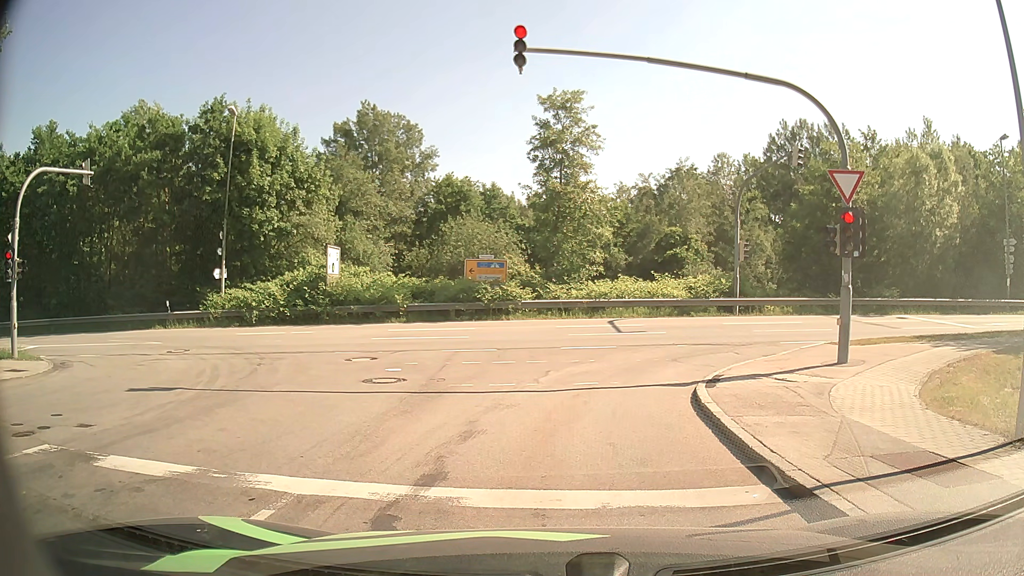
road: residential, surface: asphalt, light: Day
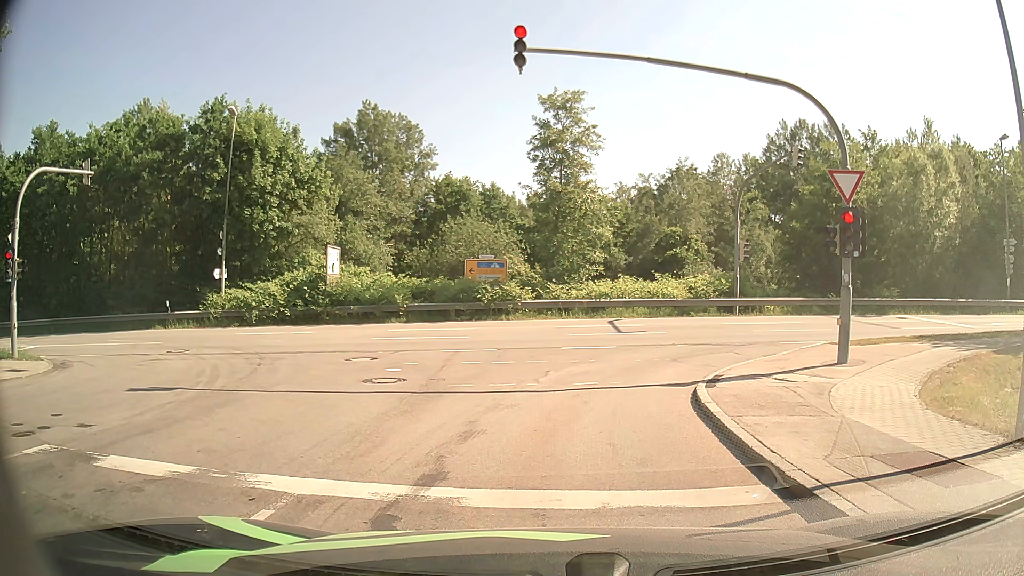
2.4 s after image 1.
(0.0, 0.0) m; 0°
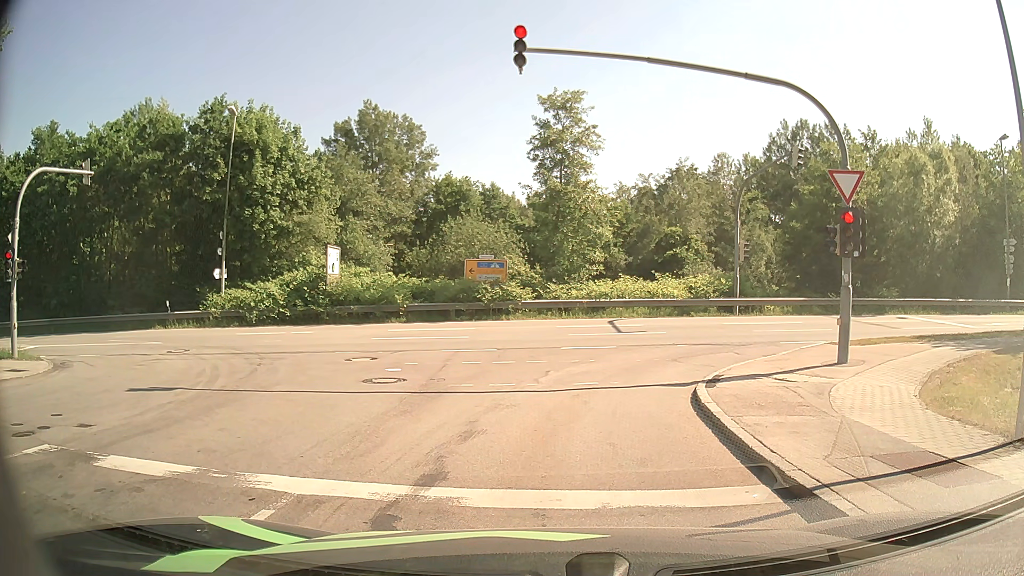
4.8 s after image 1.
(0.0, 0.0) m; 0°
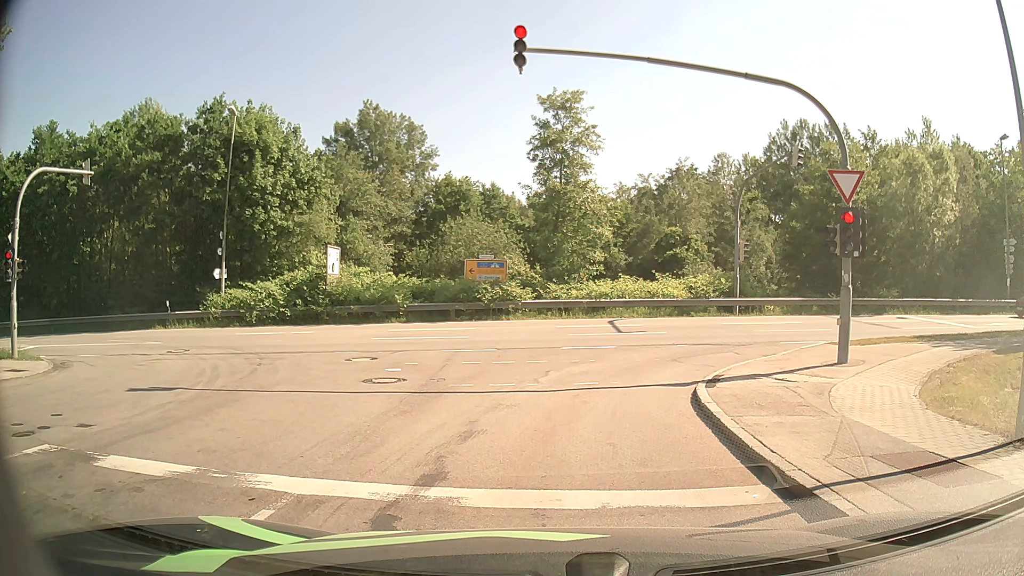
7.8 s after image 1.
(0.0, 0.0) m; 0°
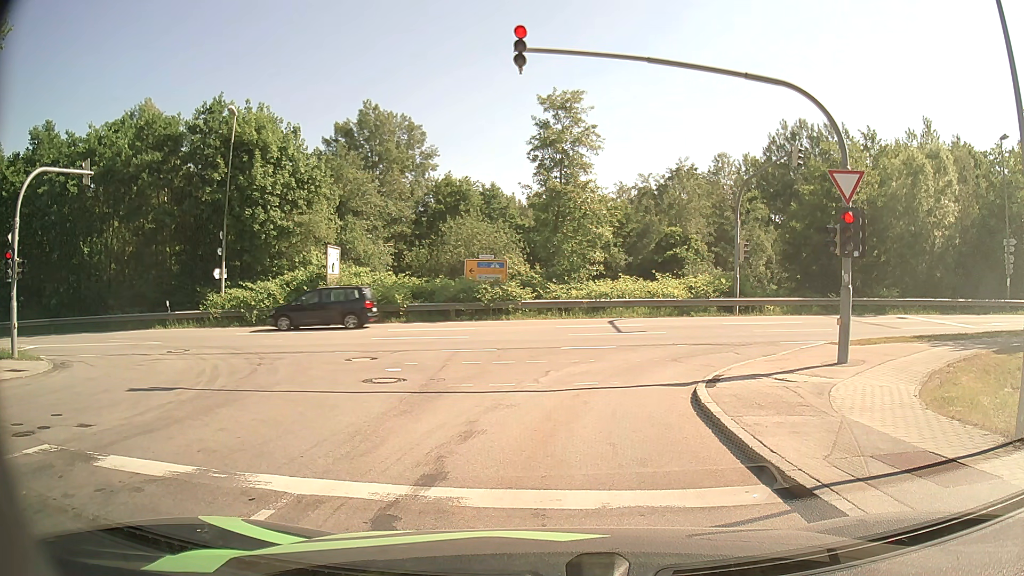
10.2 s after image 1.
(0.0, 0.0) m; 0°
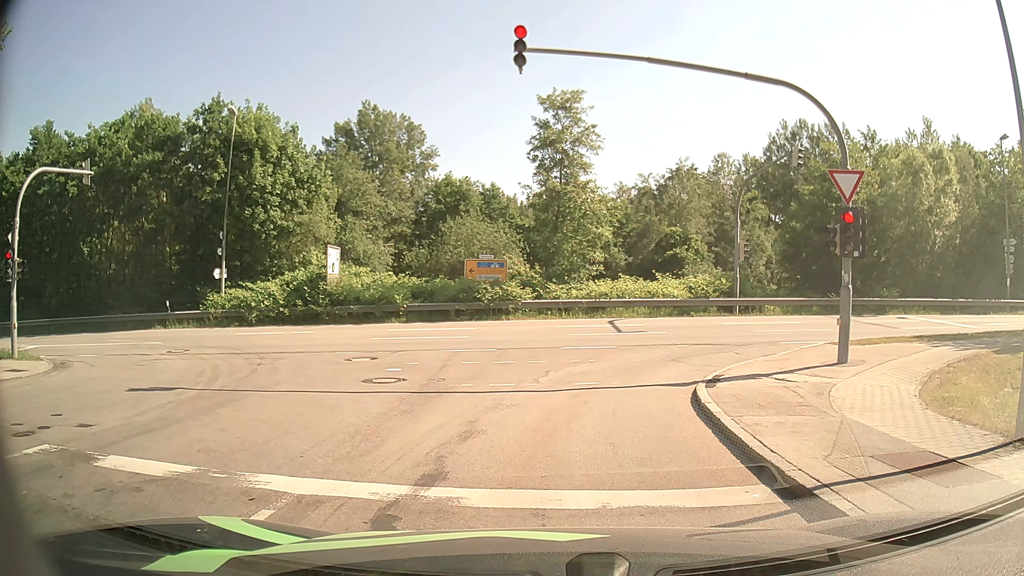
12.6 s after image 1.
(0.0, 0.0) m; 0°
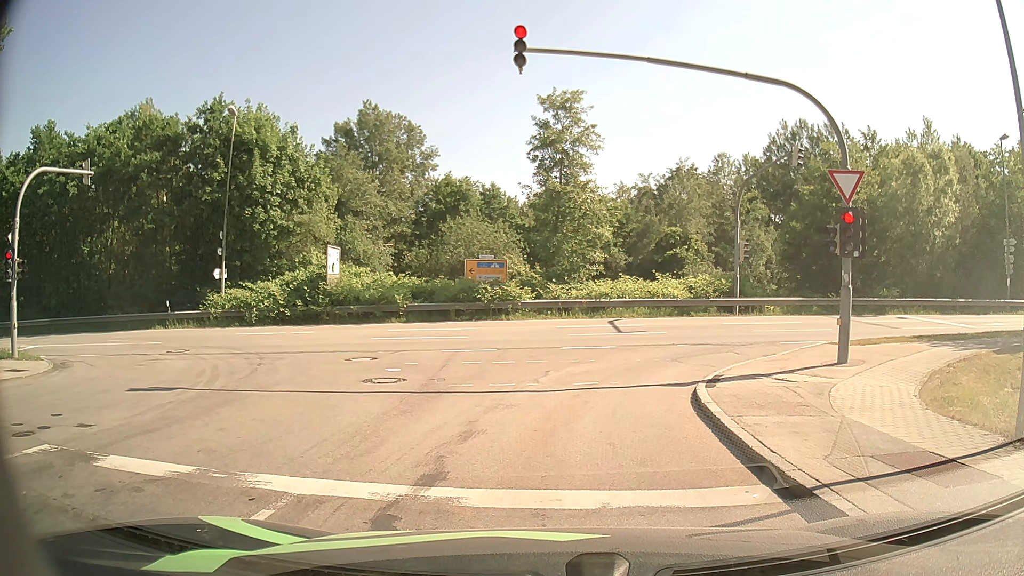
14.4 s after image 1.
(0.0, 0.0) m; 0°
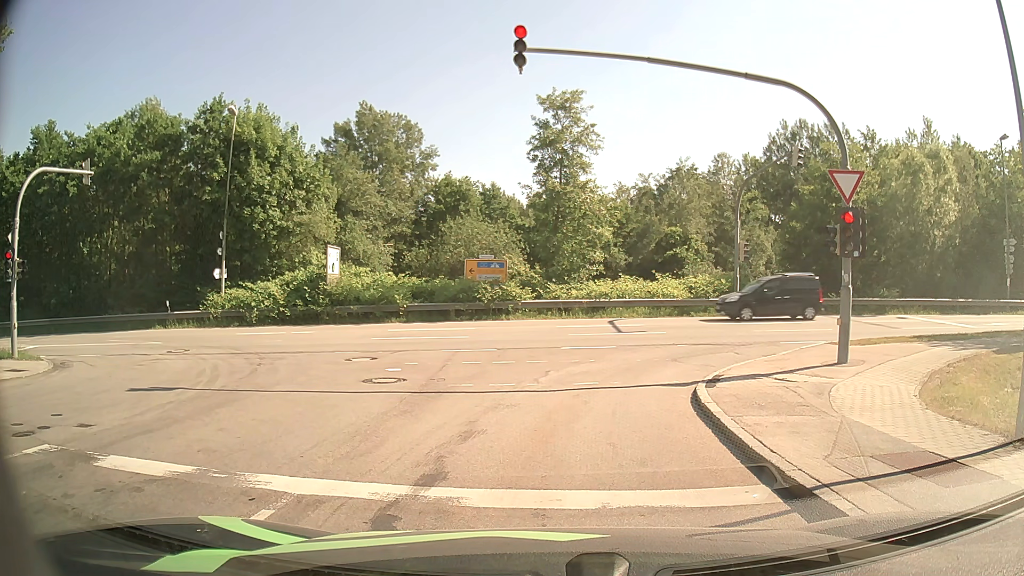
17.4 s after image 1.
(0.0, 0.0) m; 0°
